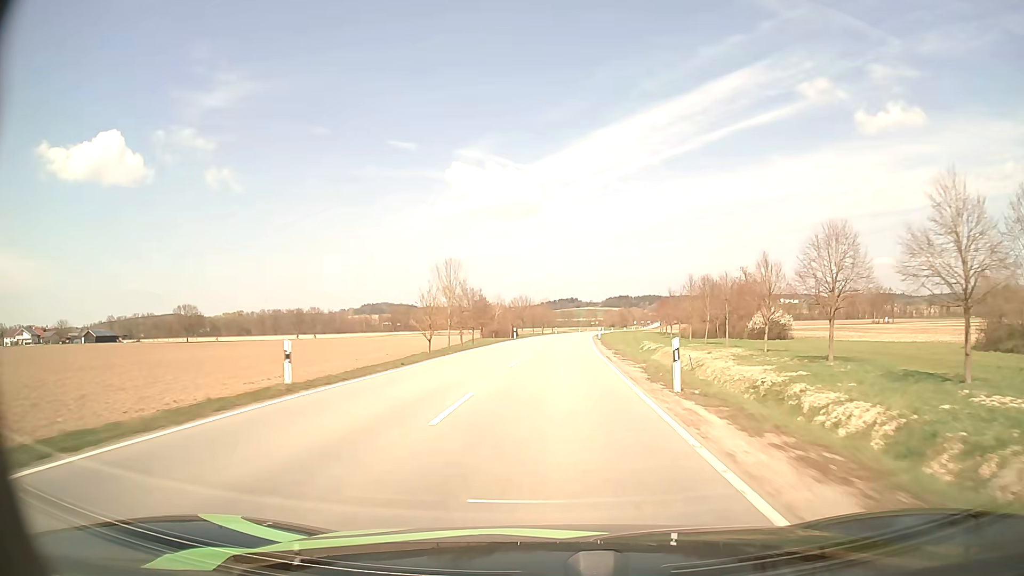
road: tertiary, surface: asphalt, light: Day
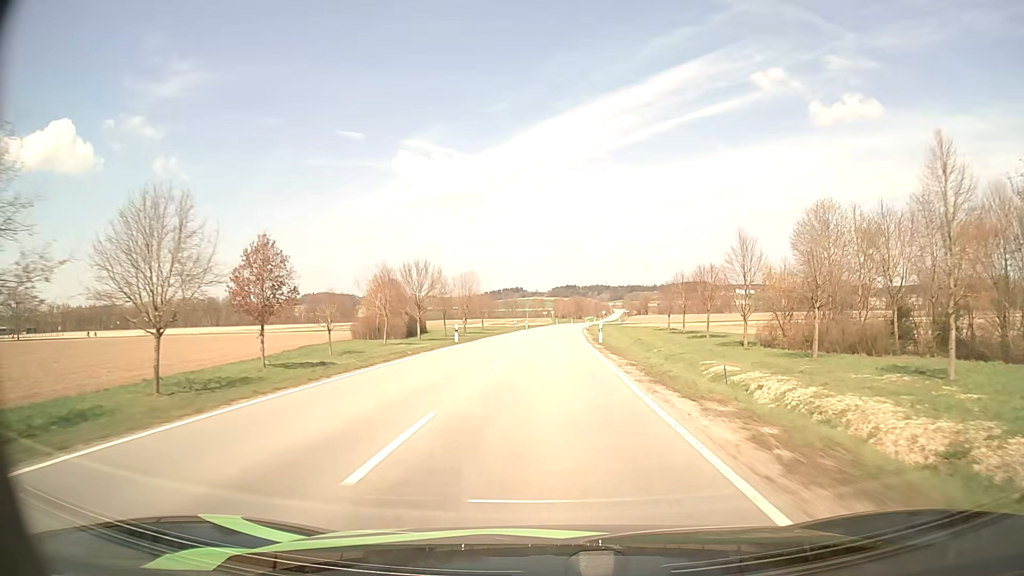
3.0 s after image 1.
(+3.5, +76.2) m; +5°
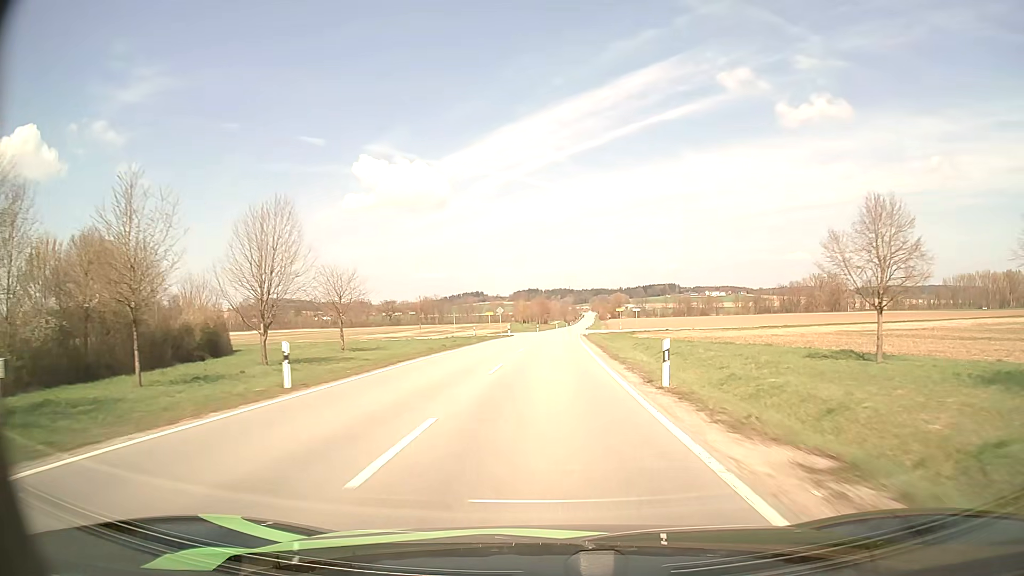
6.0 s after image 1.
(+1.9, +72.9) m; +3°
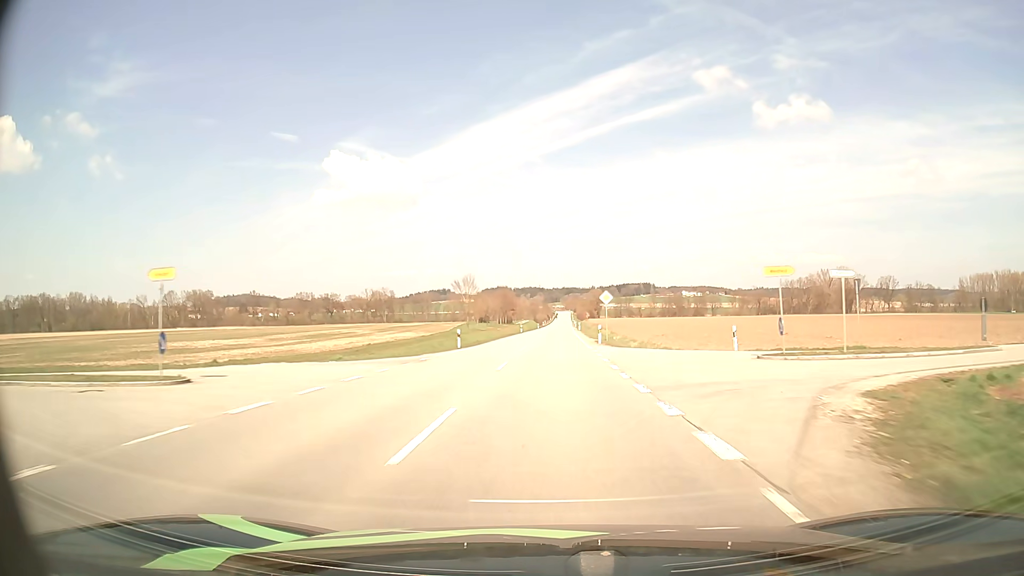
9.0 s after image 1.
(+1.5, +72.1) m; +2°
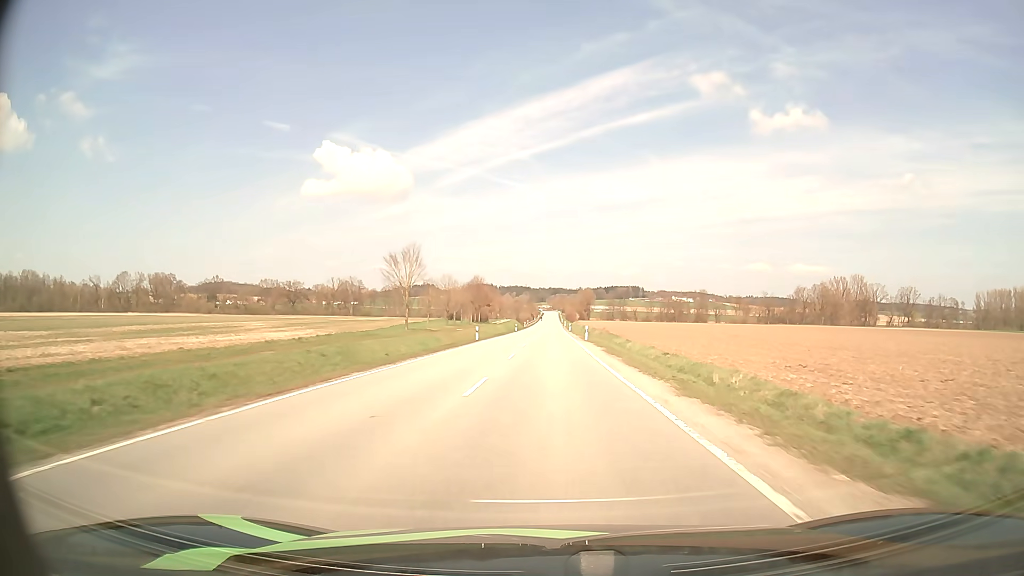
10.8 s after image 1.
(+0.4, +42.9) m; +1°
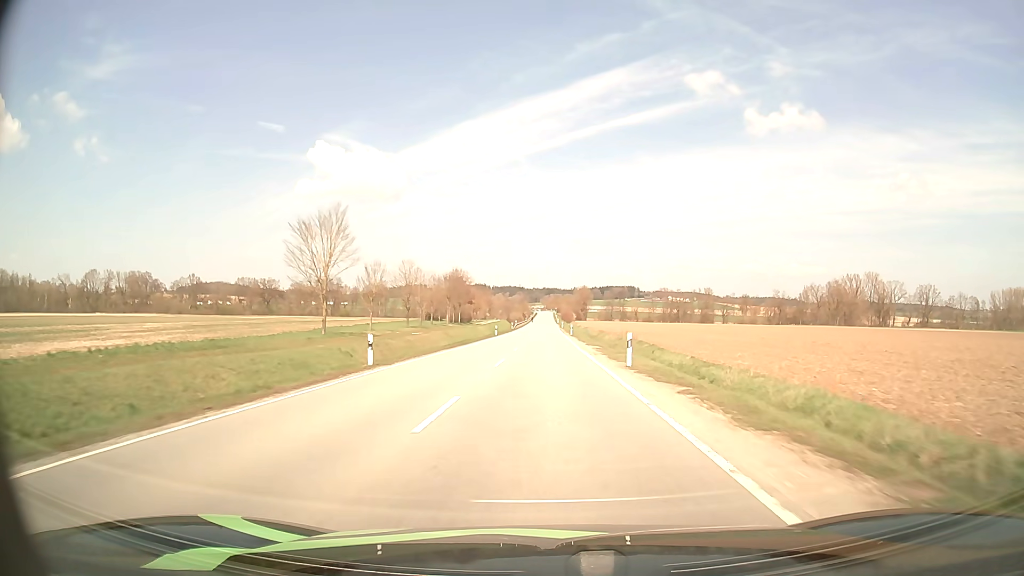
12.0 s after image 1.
(+0.3, +28.2) m; +1°
(0, +10) (0, +20) (0, +30) (0, +40) (0, +50) (0, +60) (0, +70) (0, +80) (0, +90) (0, +100) m
